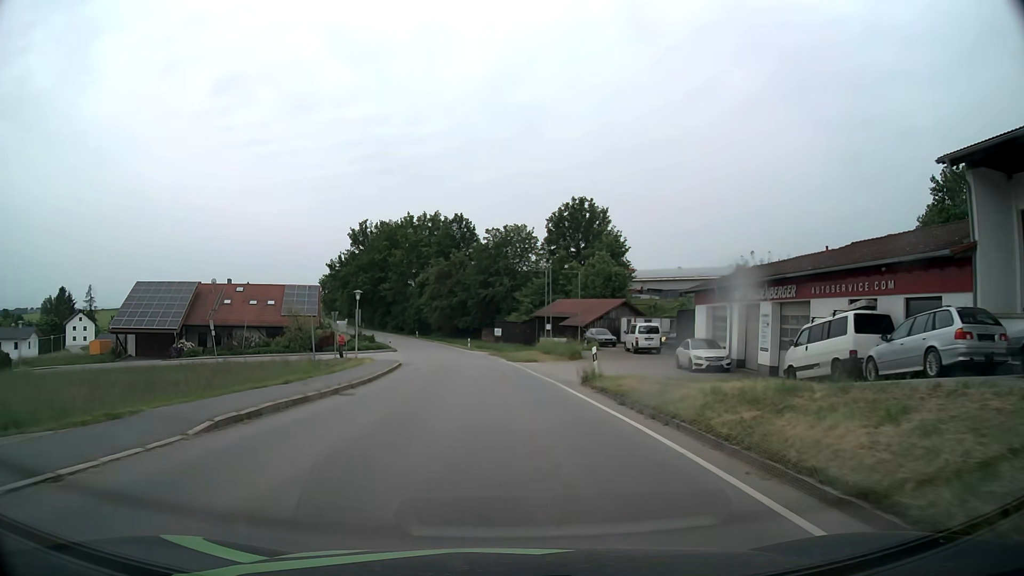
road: tertiary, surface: asphalt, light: Day
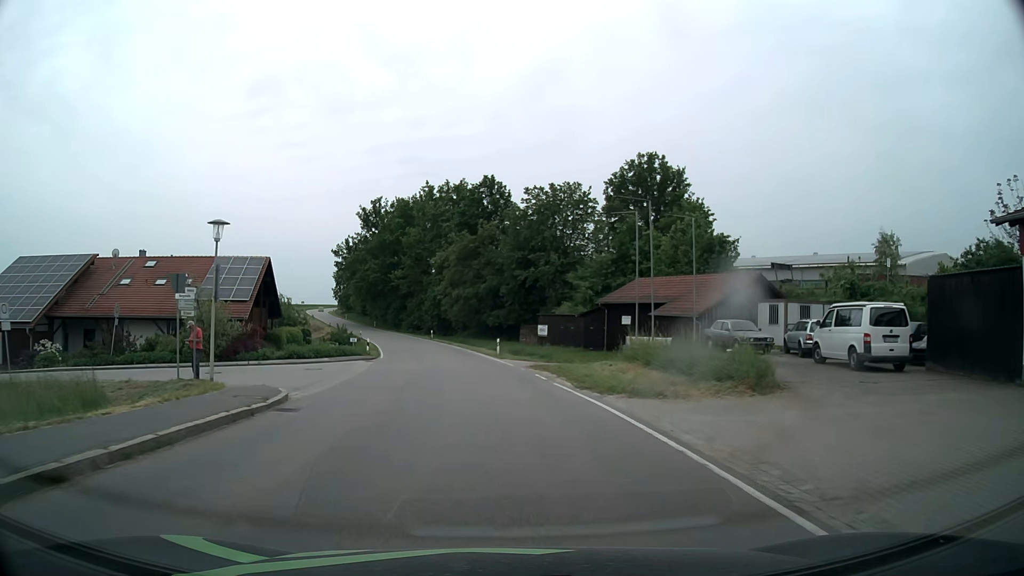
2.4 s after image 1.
(-0.6, +25.8) m; -3°
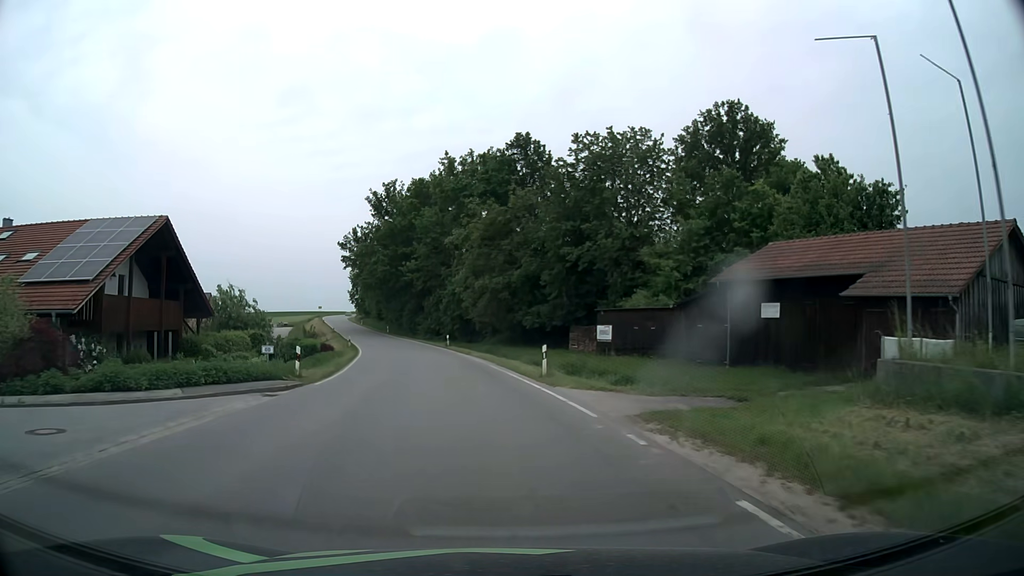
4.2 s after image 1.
(-0.4, +19.2) m; -3°
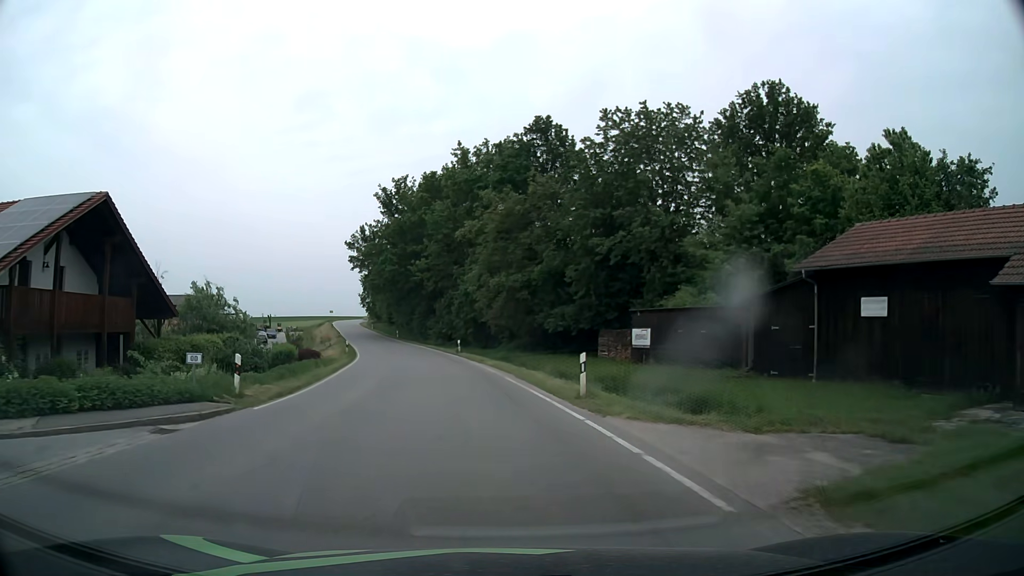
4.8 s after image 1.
(-0.1, +6.3) m; -2°
(0, +10) (-1, +20) (-3, +30) (-5, +40) (-7, +49) (-9, +59) (-12, +69) (-14, +78) (-17, +88) (-20, +98) m
